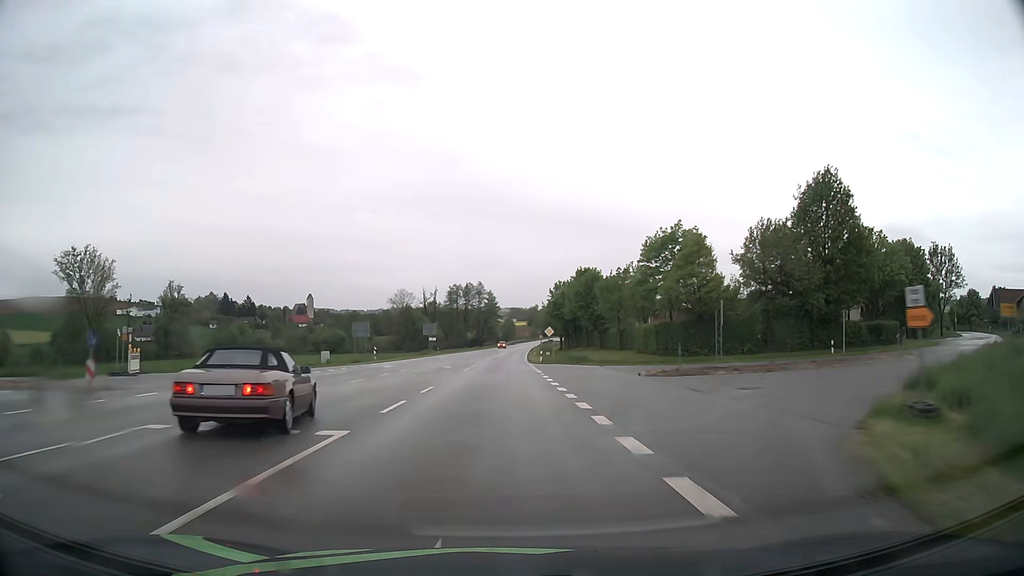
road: secondary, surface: asphalt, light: Day
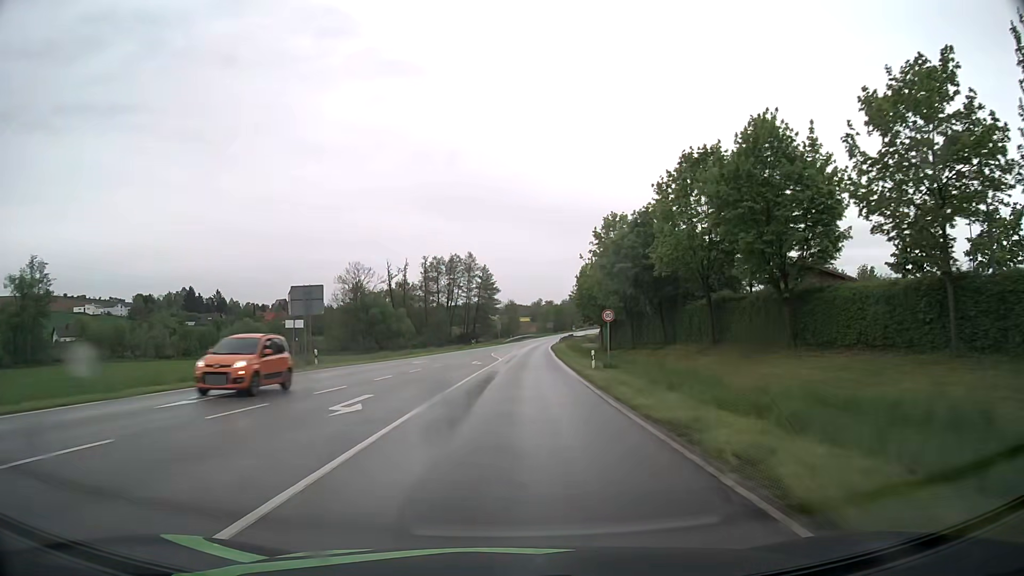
(-0.1, +61.7) m; 0°
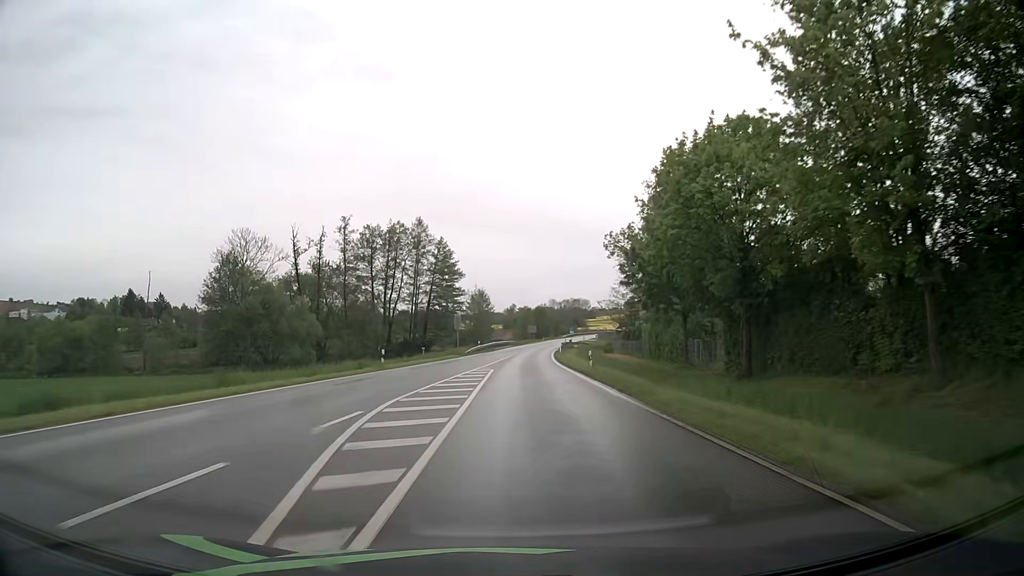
(+0.7, +48.5) m; +2°
(0, +10) (0, +20) (+1, +30) (+1, +40) (+2, +50) (+2, +60) (+3, +70) (+4, +80) (+5, +90) (+6, +100) m
